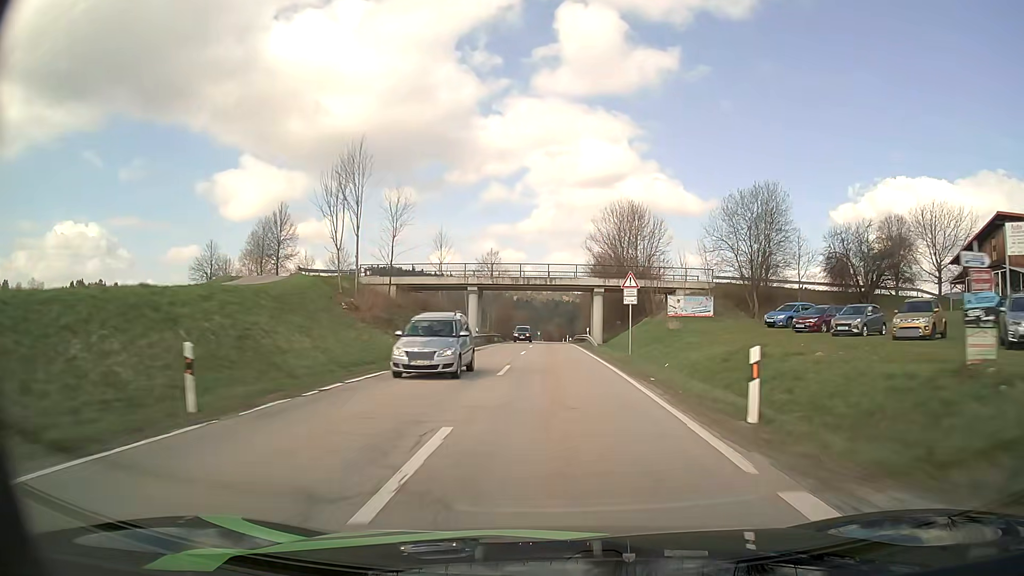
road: secondary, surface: asphalt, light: Day
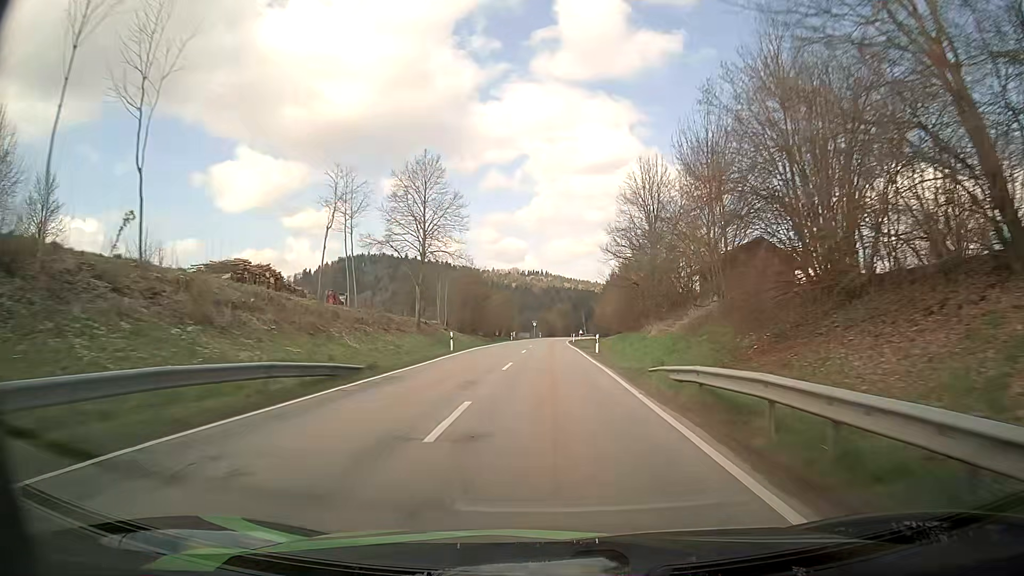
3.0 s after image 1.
(+0.4, +64.0) m; 0°
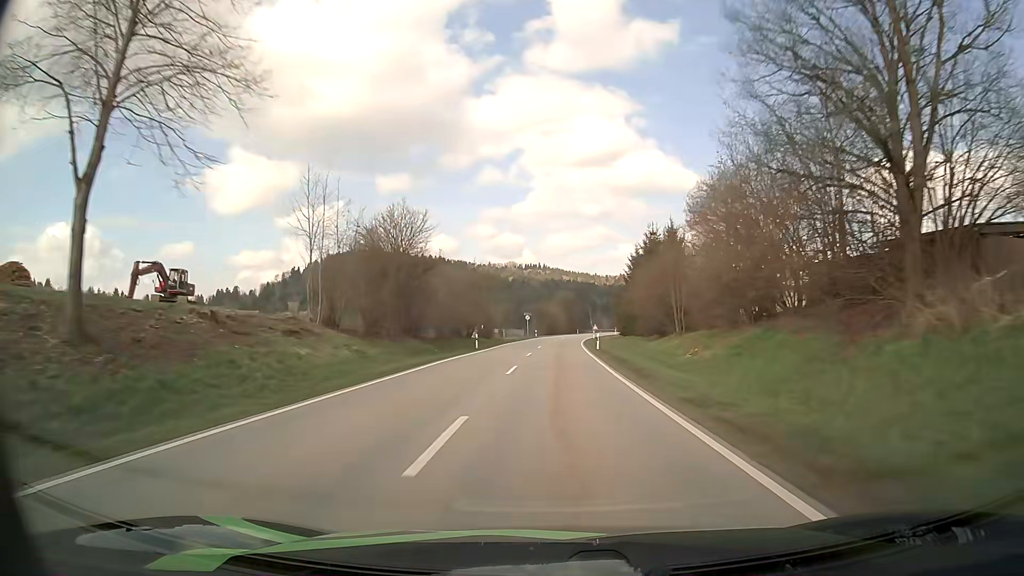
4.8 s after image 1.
(+0.1, +42.5) m; 0°
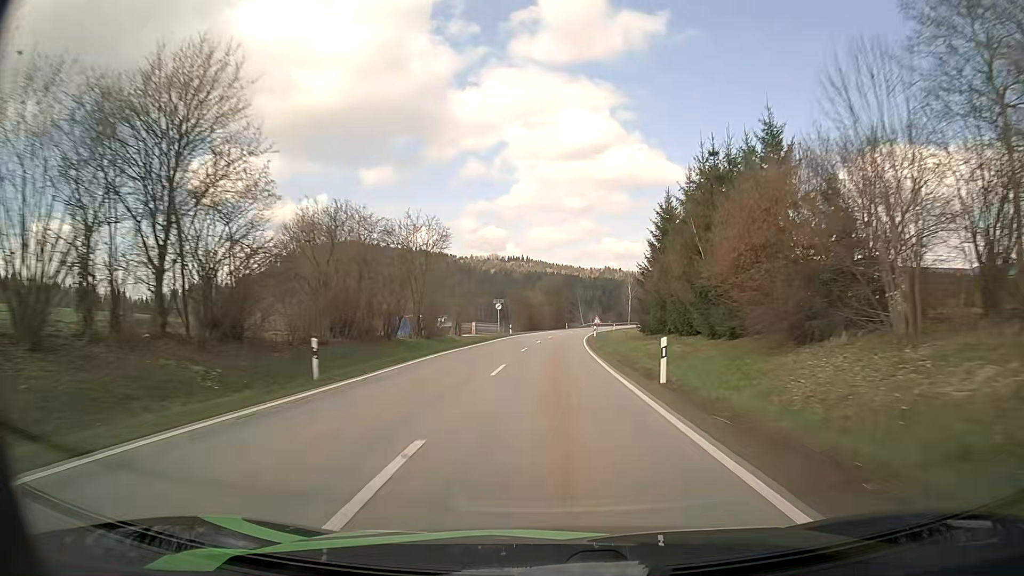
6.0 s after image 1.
(+0.1, +29.2) m; +1°
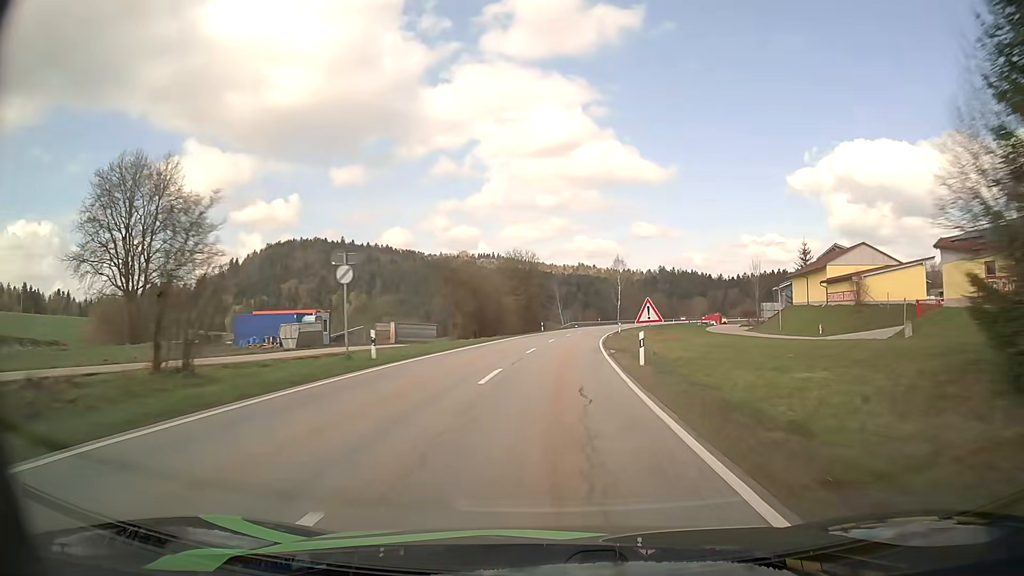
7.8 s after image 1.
(+0.8, +43.6) m; +2°
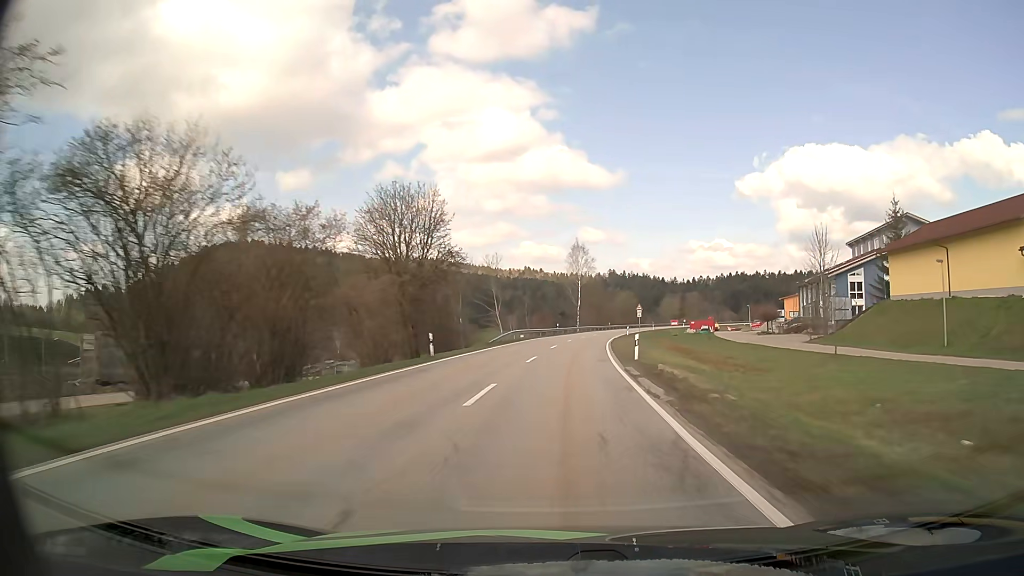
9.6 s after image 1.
(+1.9, +43.7) m; +4°
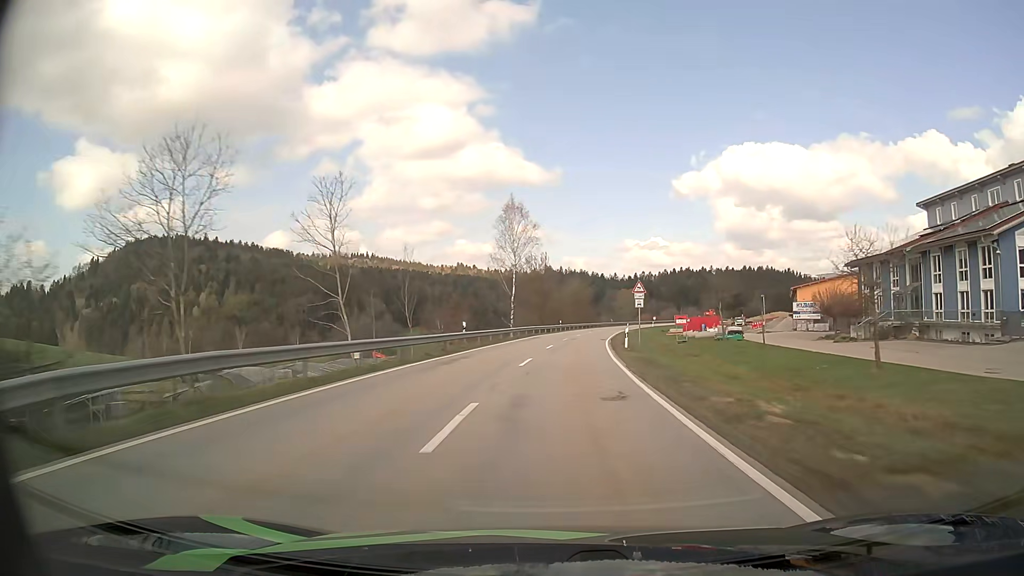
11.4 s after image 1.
(+2.0, +44.3) m; +5°
